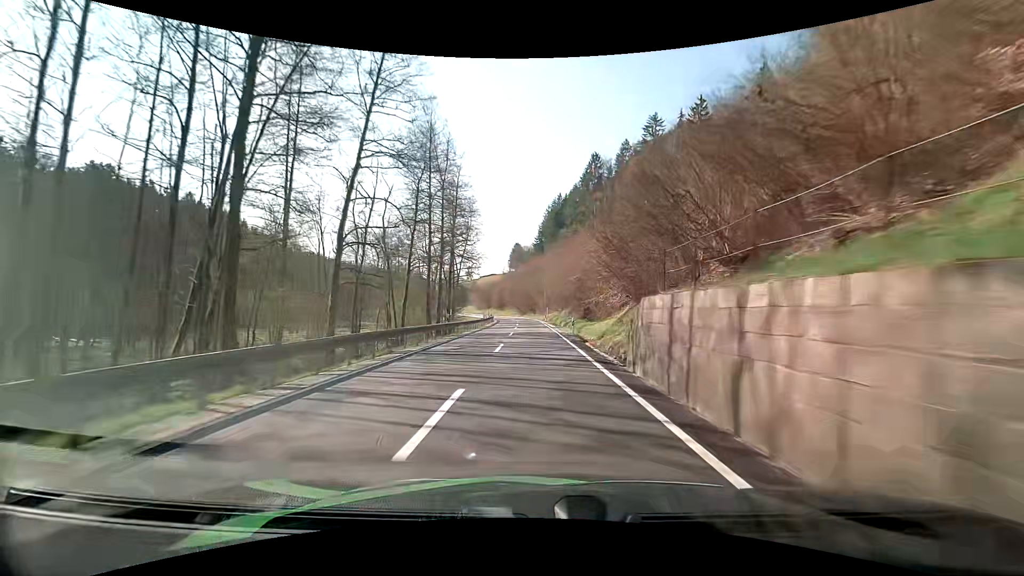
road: secondary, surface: asphalt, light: Day
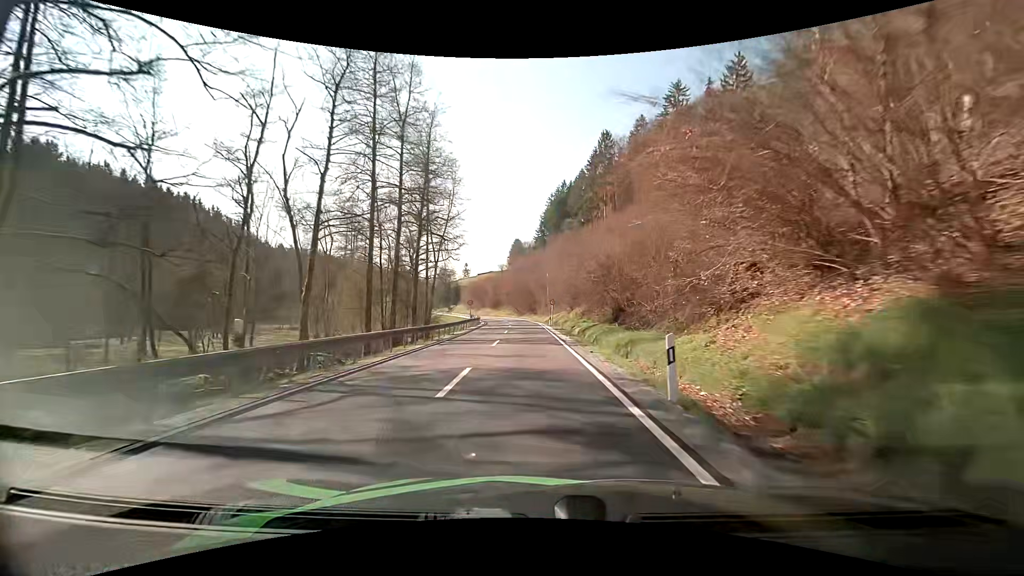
(-0.1, +20.7) m; -1°
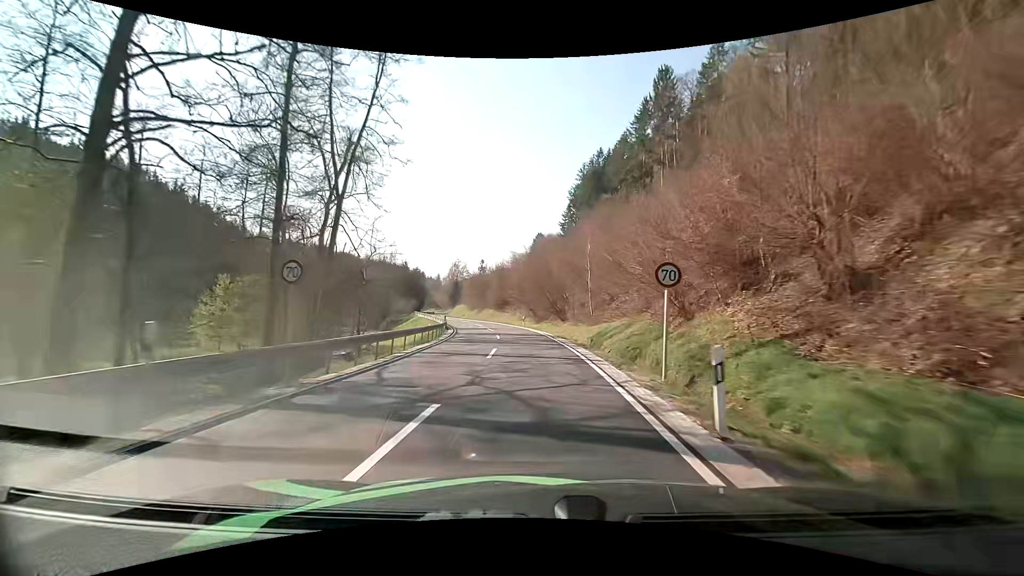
(-0.6, +40.7) m; -2°
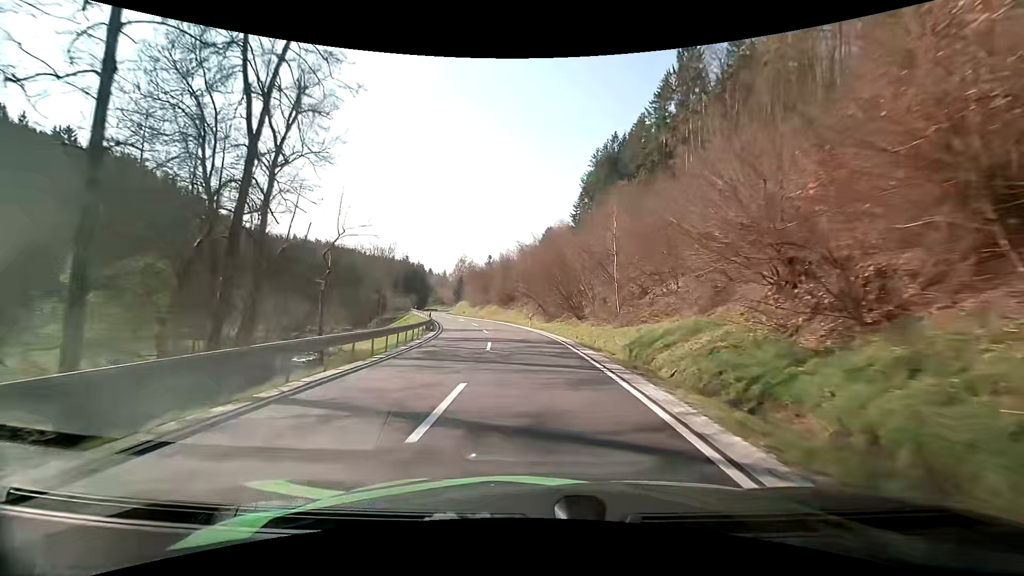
(-0.1, +10.3) m; -1°
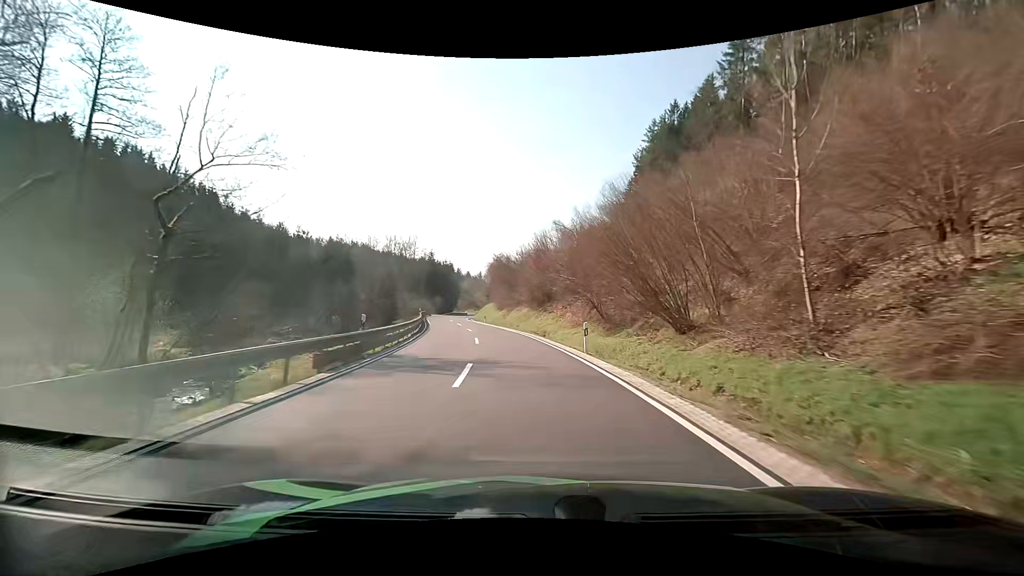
(-0.6, +20.4) m; -4°
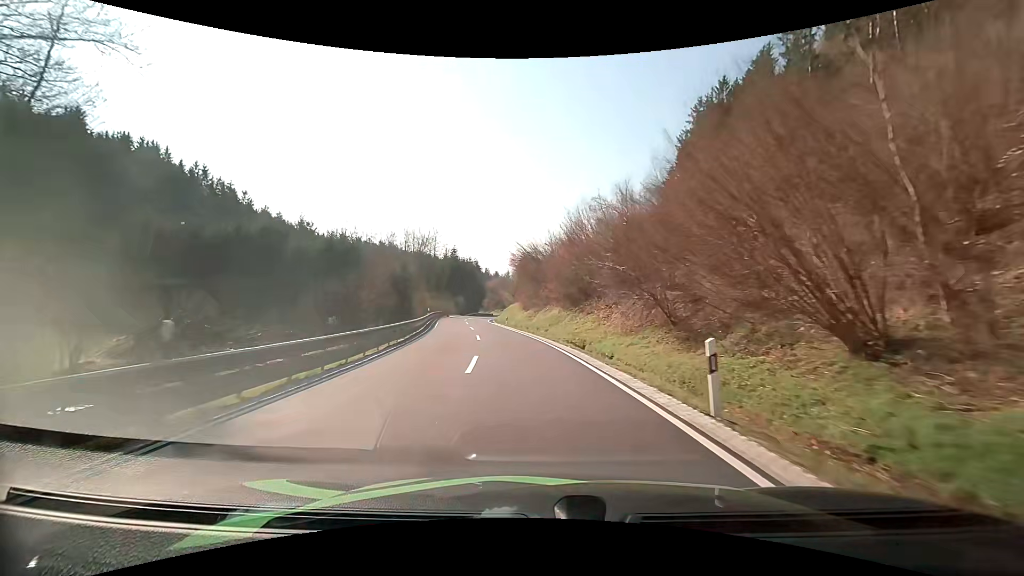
(-0.2, +10.0) m; -3°
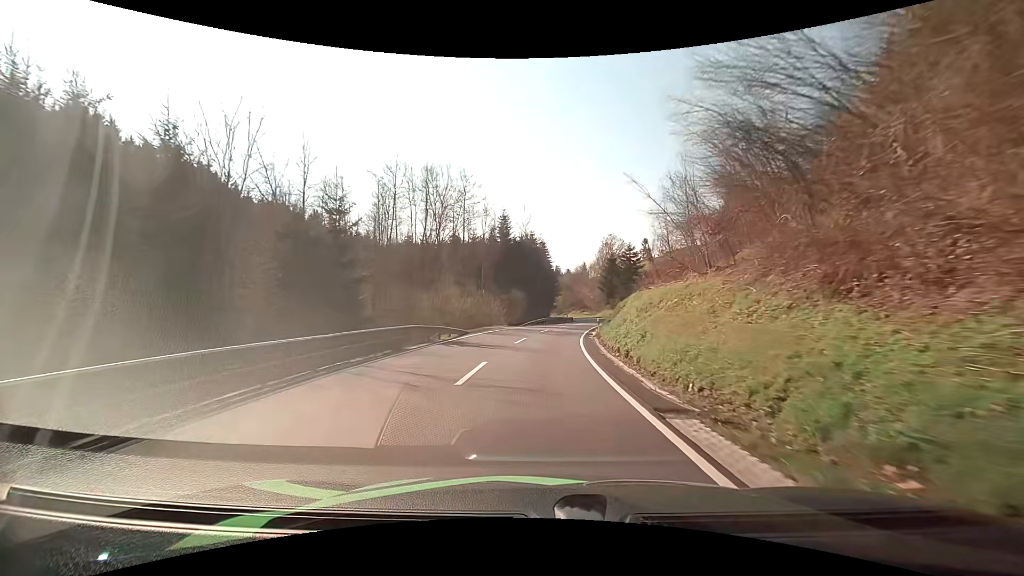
(-5.8, +49.9) m; -9°
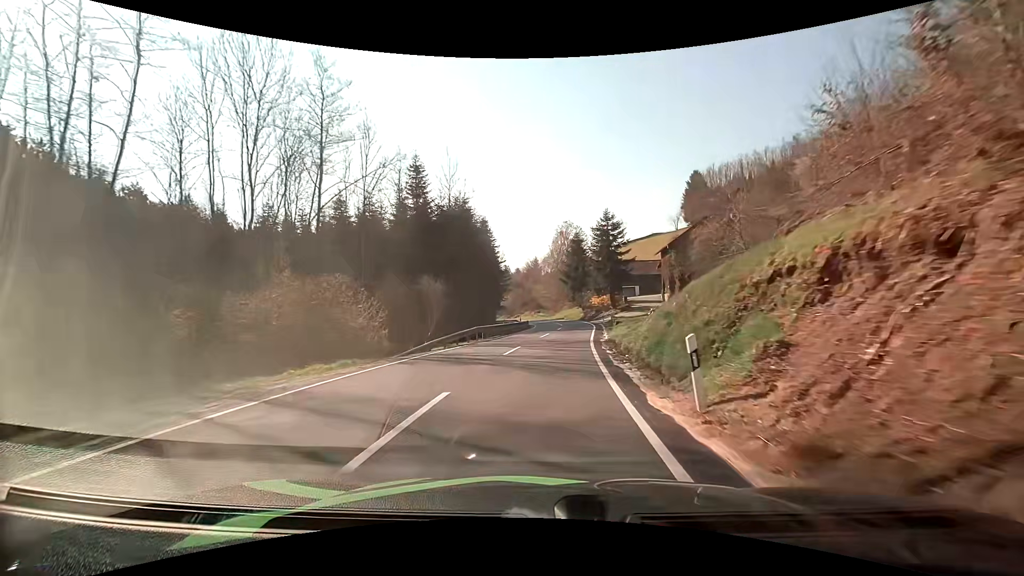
(+1.5, +28.6) m; +6°
(0, +10) (+1, +20) (+2, +30) (+3, +40) (+3, +50) (+4, +60) (+4, +70) (+3, +80) (+3, +90) (+1, +100) m
